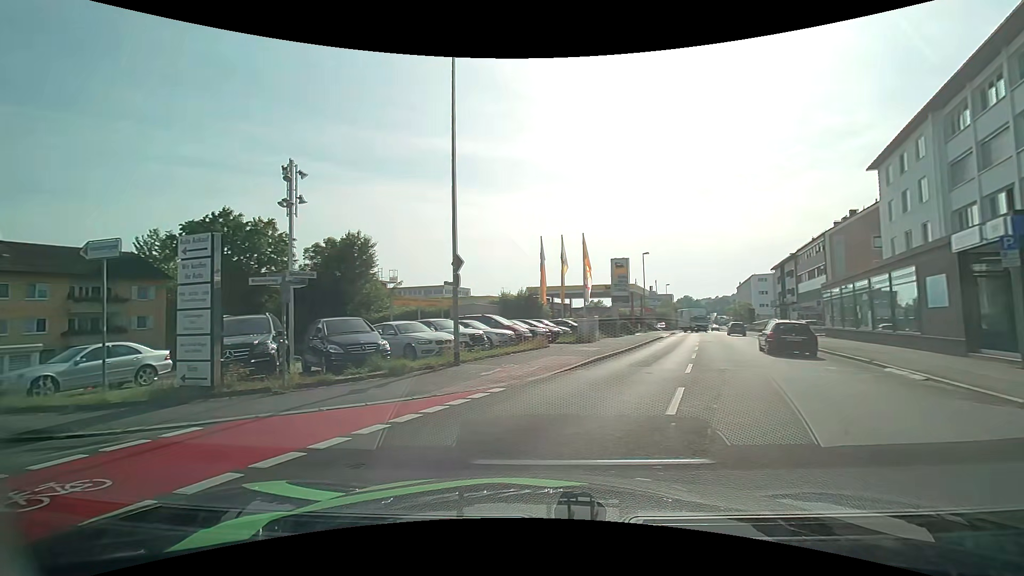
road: tertiary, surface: asphalt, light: Day
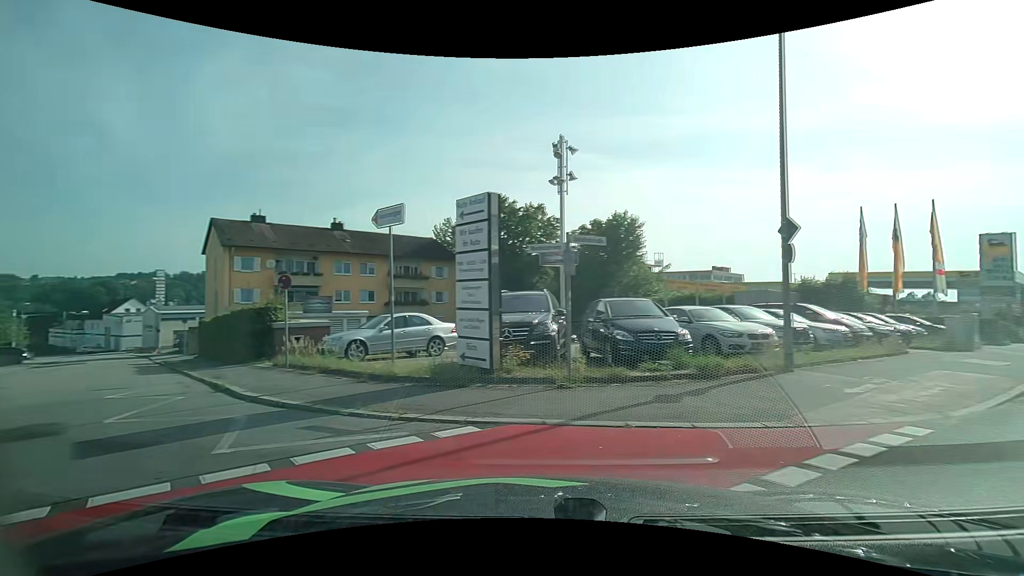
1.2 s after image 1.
(-0.8, +3.0) m; -31°
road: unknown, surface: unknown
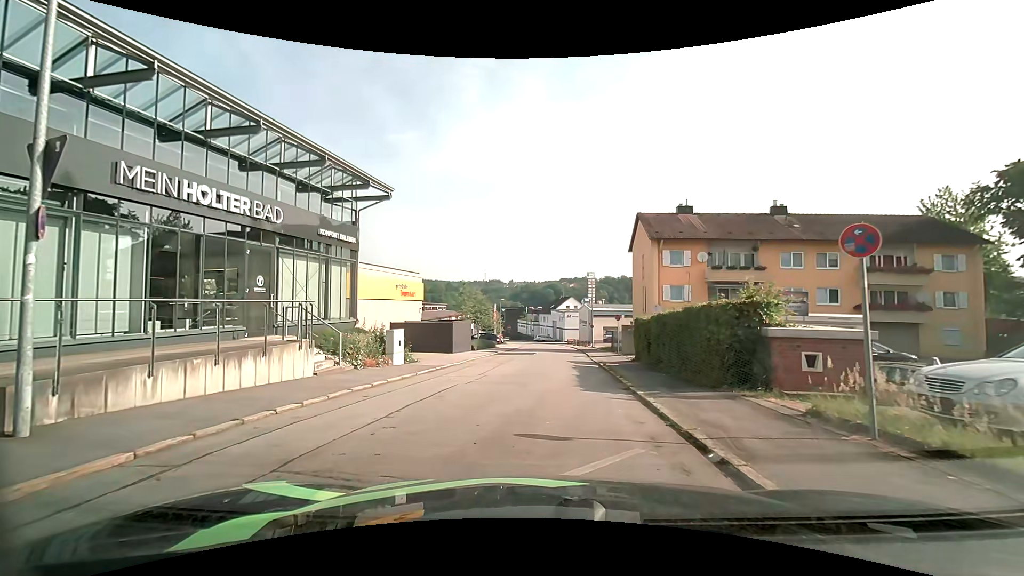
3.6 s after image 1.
(-3.8, +7.2) m; -43°
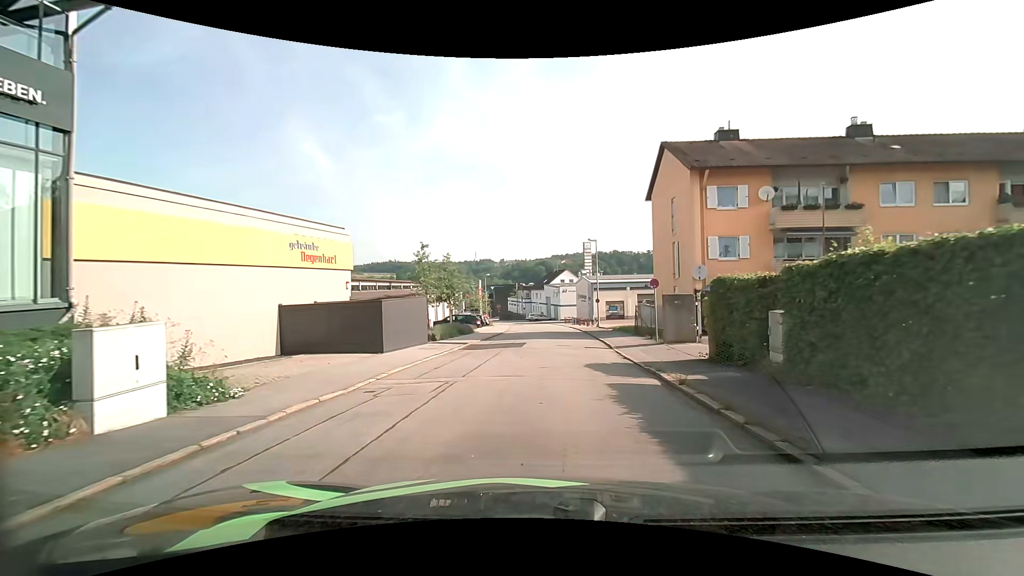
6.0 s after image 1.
(+0.2, +12.5) m; +2°
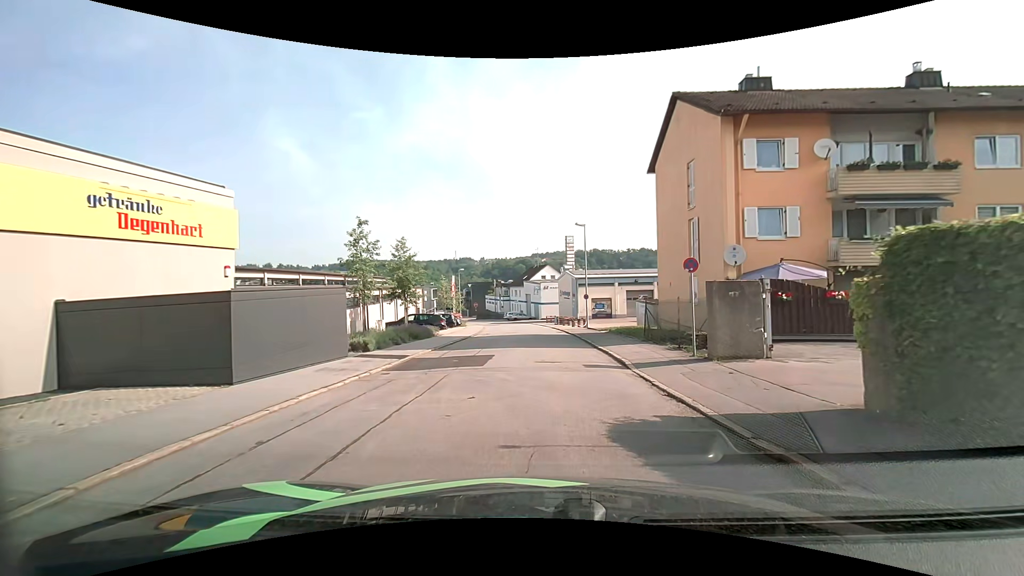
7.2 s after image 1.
(+0.1, +7.5) m; +3°
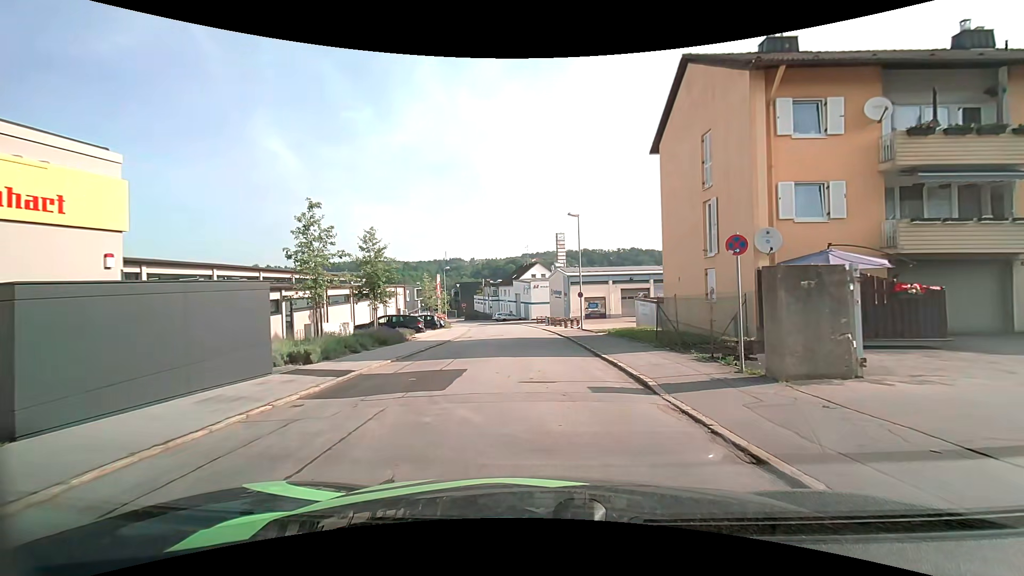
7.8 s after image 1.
(0.0, +3.8) m; +1°
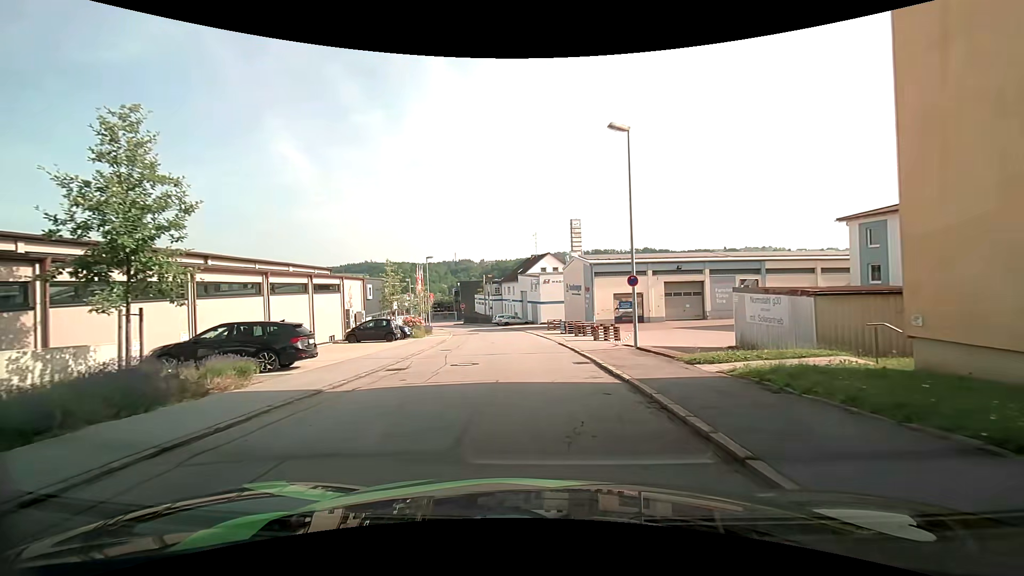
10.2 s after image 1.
(-0.1, +16.8) m; -2°
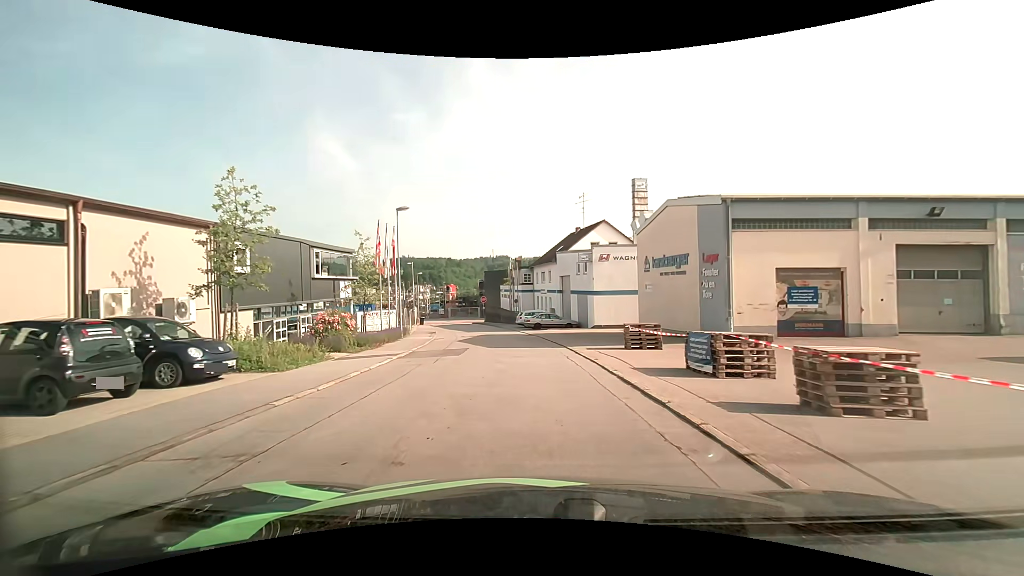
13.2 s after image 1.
(-0.7, +23.9) m; -4°
